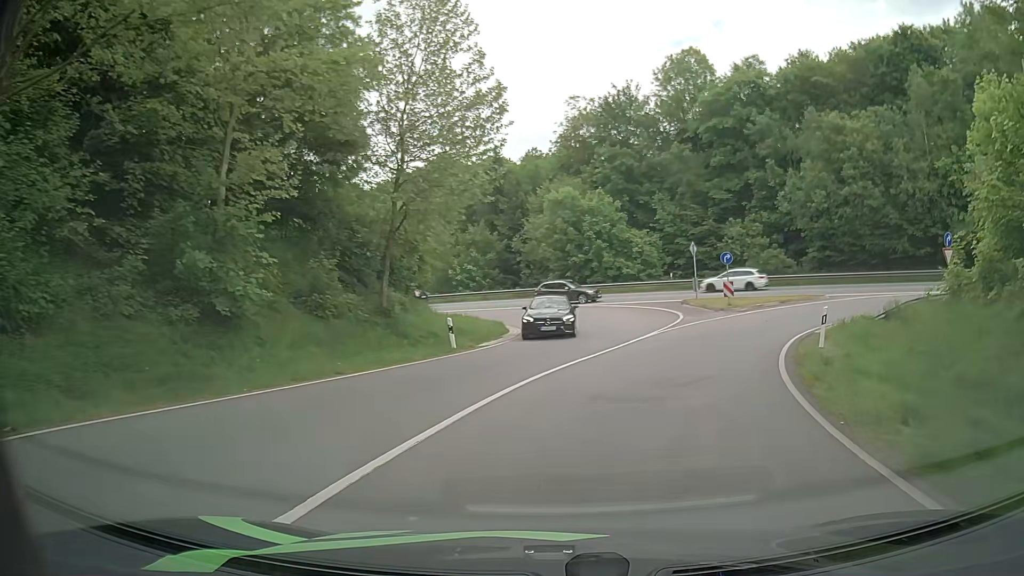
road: primary_link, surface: asphalt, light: Day
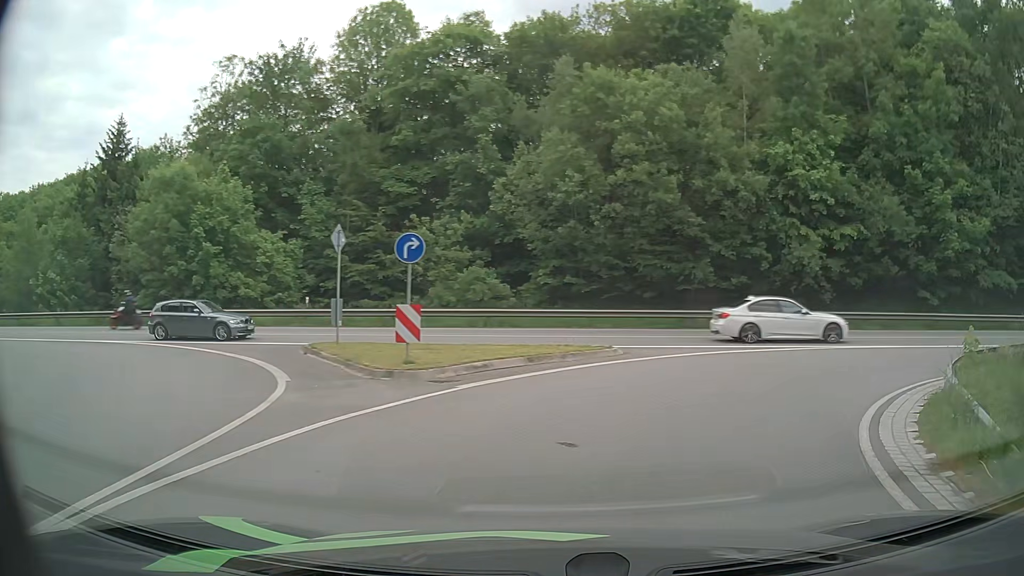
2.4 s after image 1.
(+4.0, +18.9) m; +27°
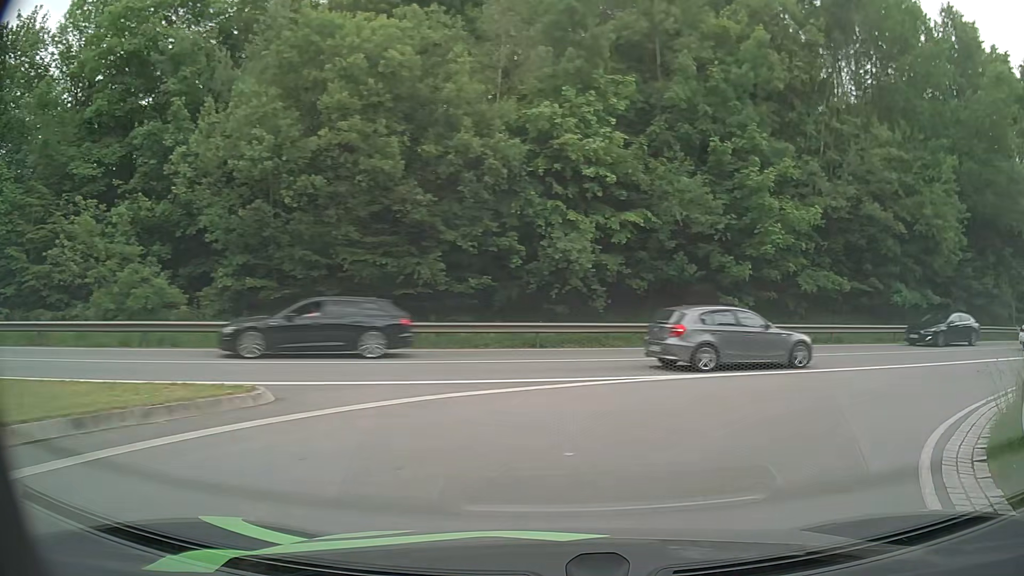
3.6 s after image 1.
(+1.5, +7.6) m; +23°
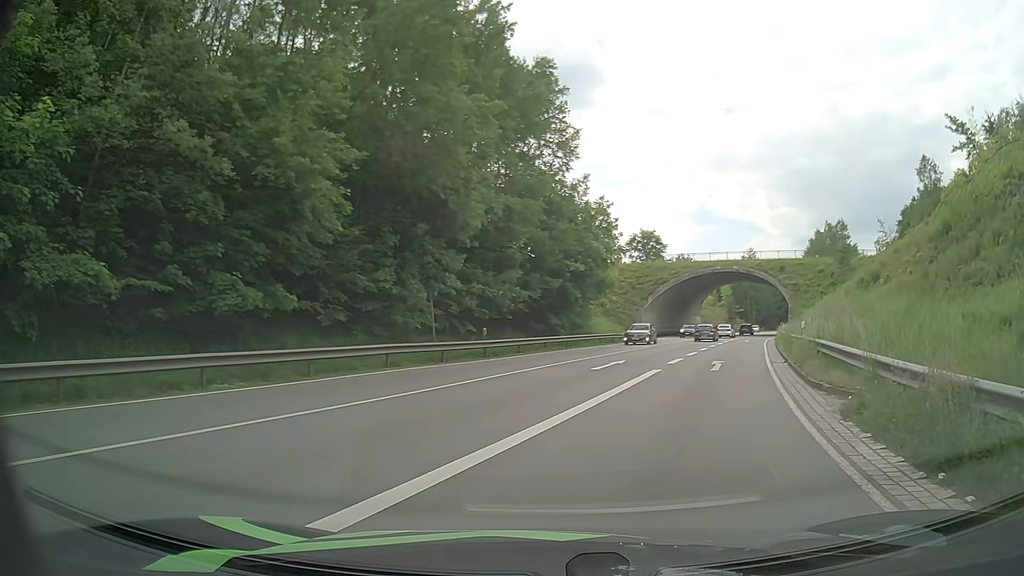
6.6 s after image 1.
(+7.3, +13.4) m; +57°
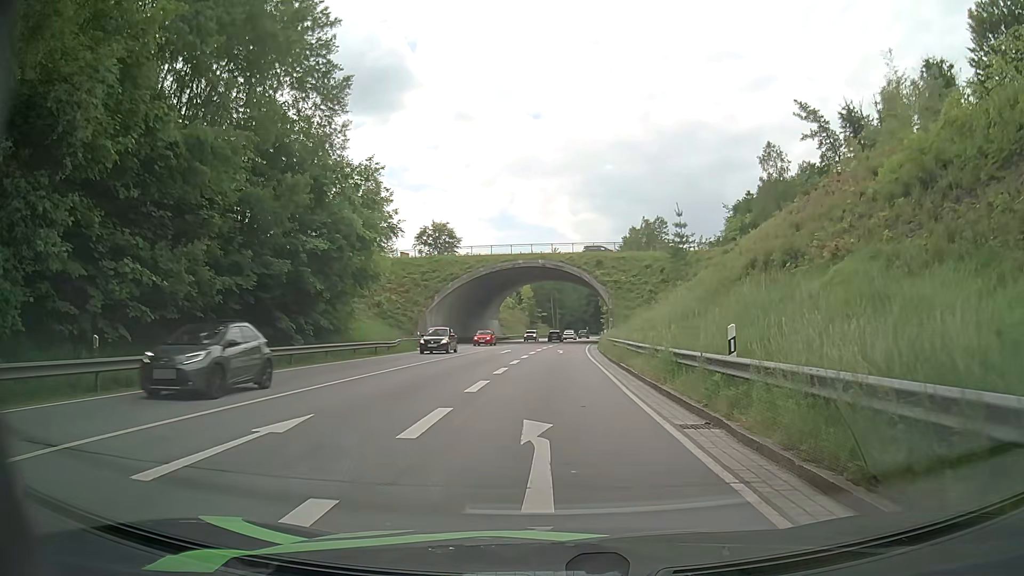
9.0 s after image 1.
(+2.5, +14.3) m; +17°
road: primary
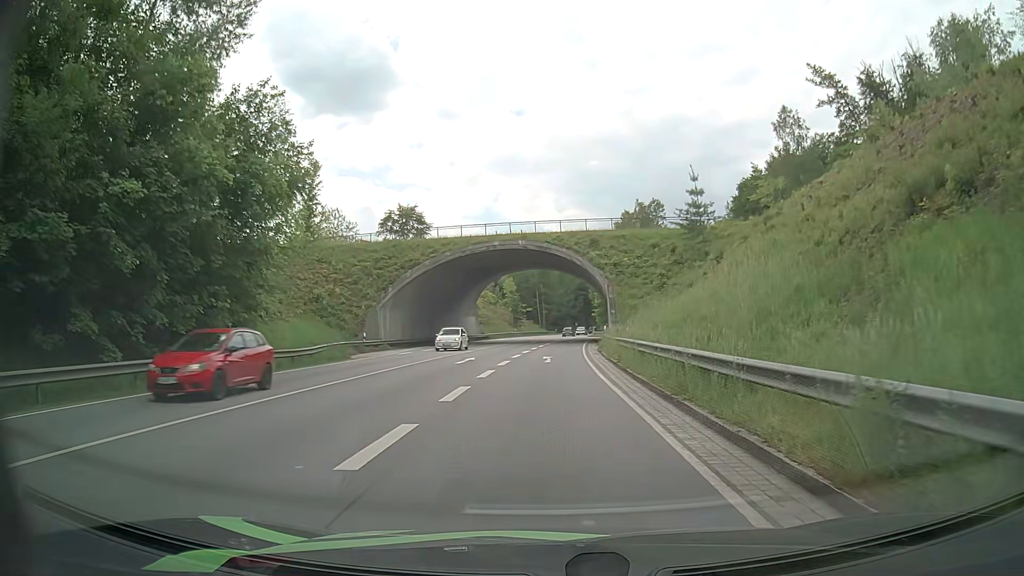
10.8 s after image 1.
(+0.1, +14.1) m; +1°
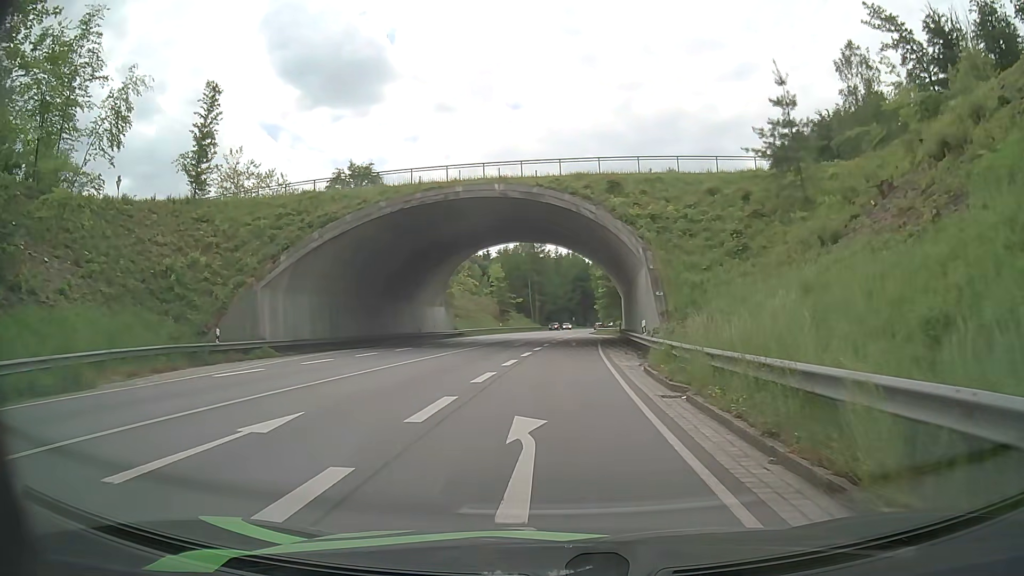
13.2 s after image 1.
(-0.2, +21.4) m; 0°
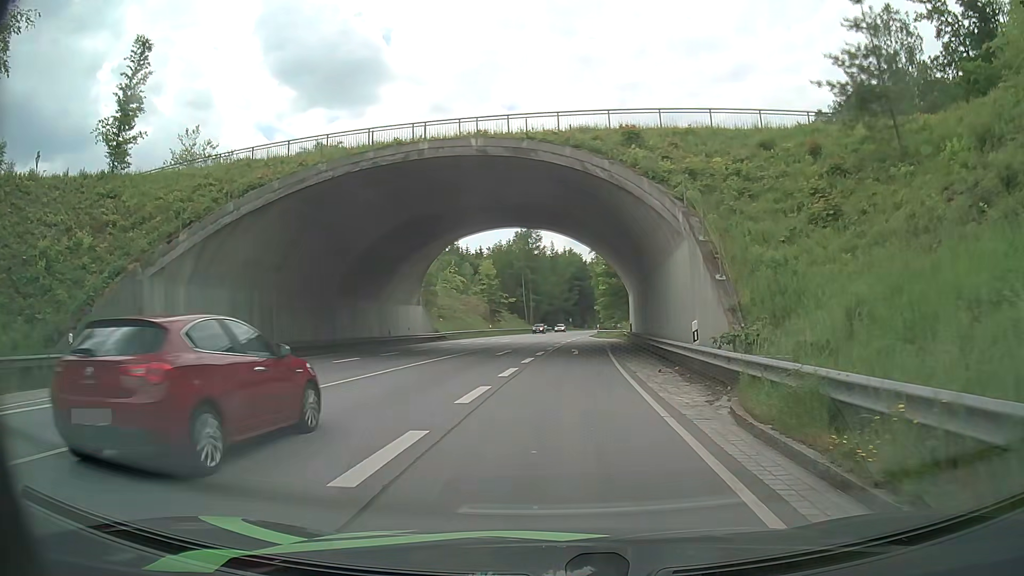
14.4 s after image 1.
(0.0, +9.5) m; +1°
